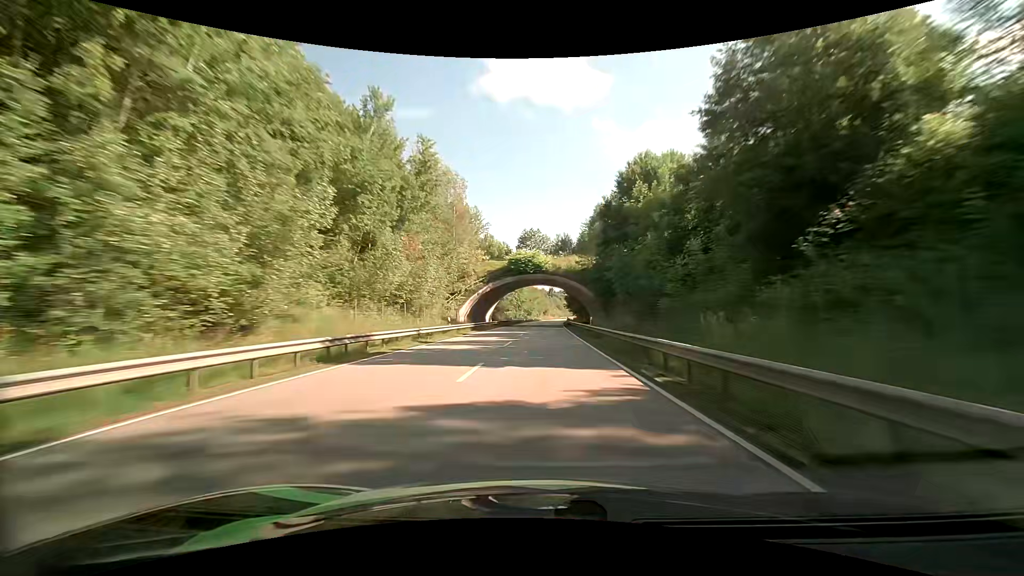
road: primary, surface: asphalt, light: Day
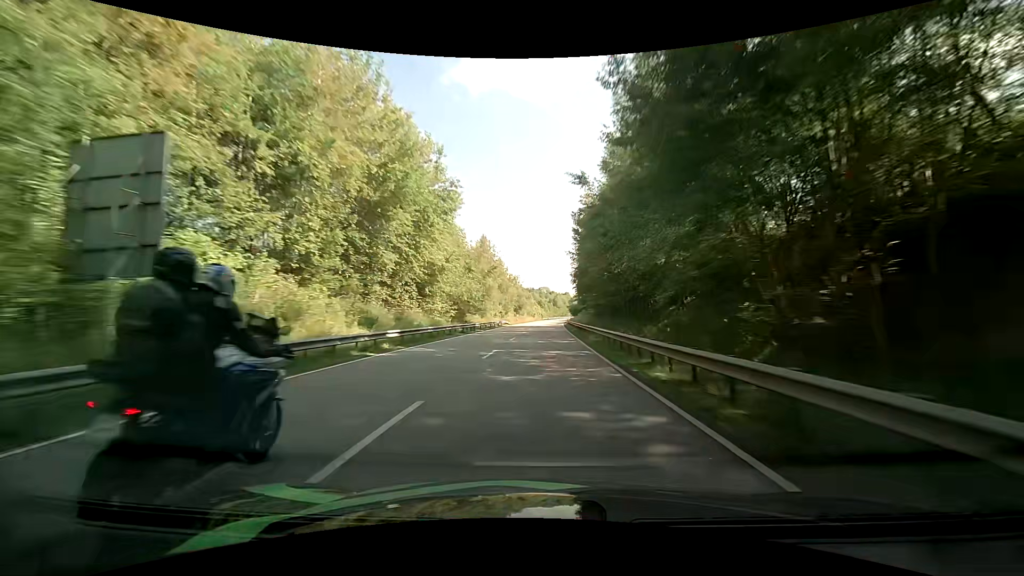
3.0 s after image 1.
(+2.7, +90.6) m; +2°
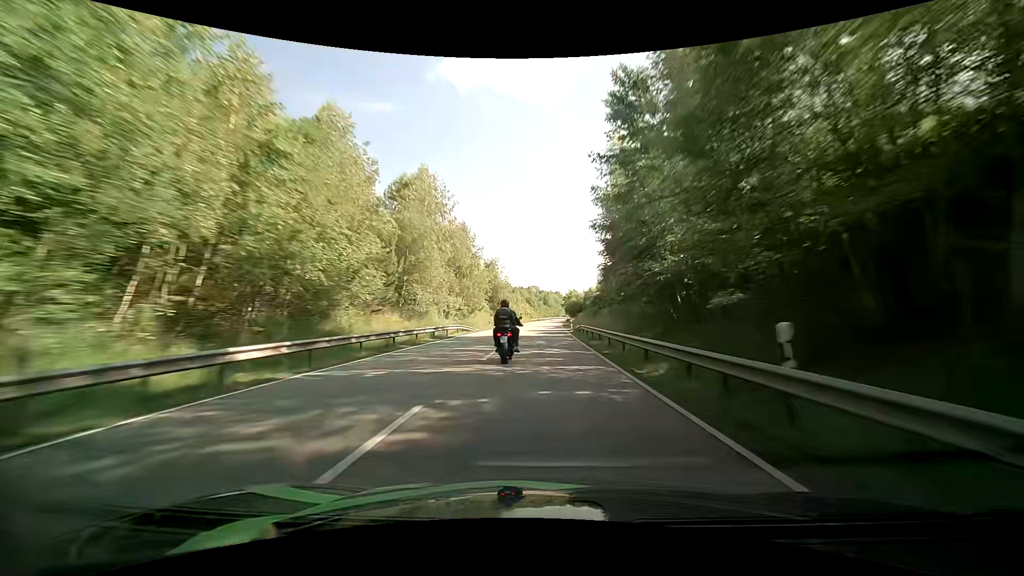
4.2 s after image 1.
(+0.7, +36.2) m; +2°
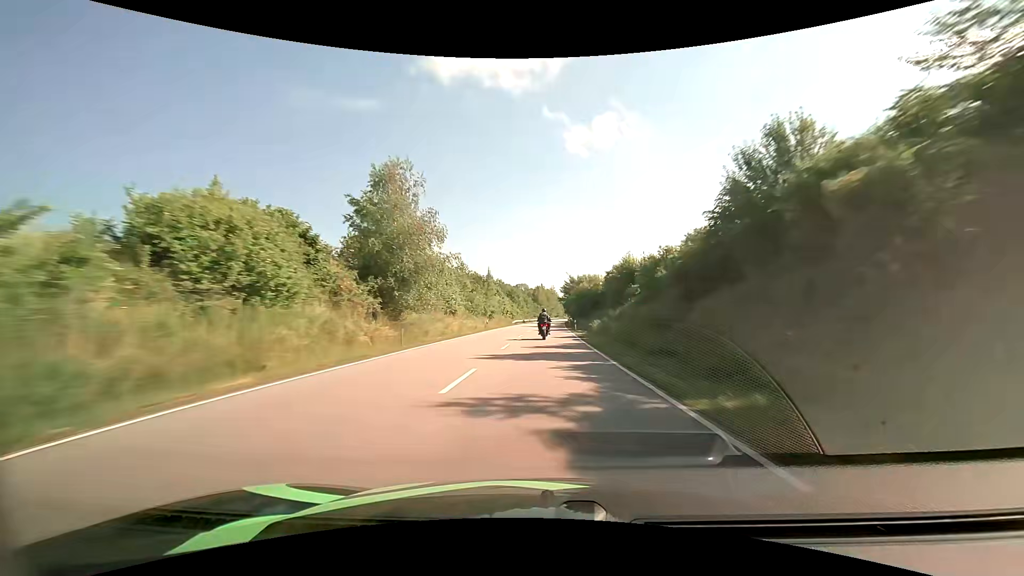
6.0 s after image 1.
(+0.8, +54.9) m; +1°
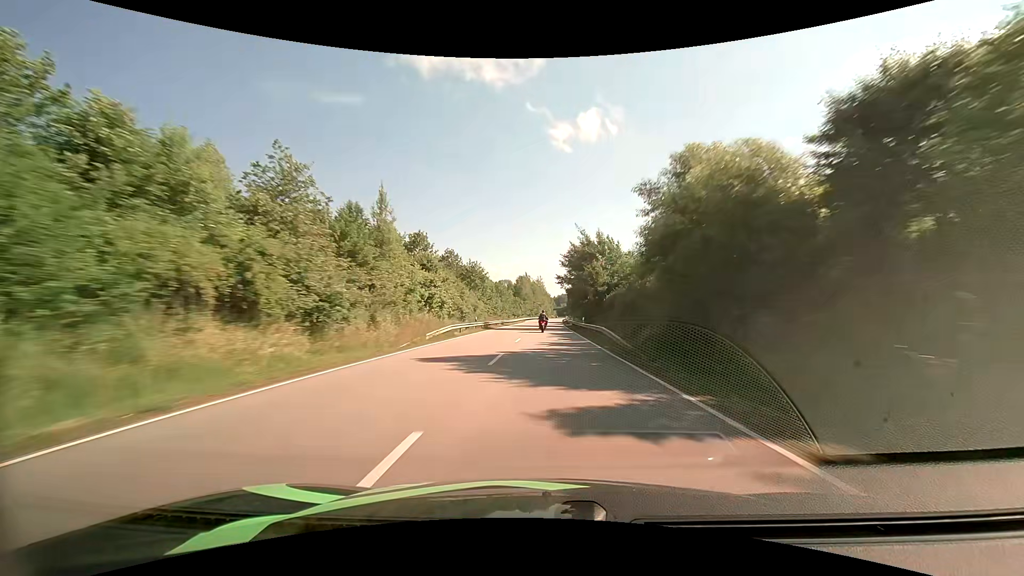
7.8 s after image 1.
(+0.6, +55.3) m; +2°
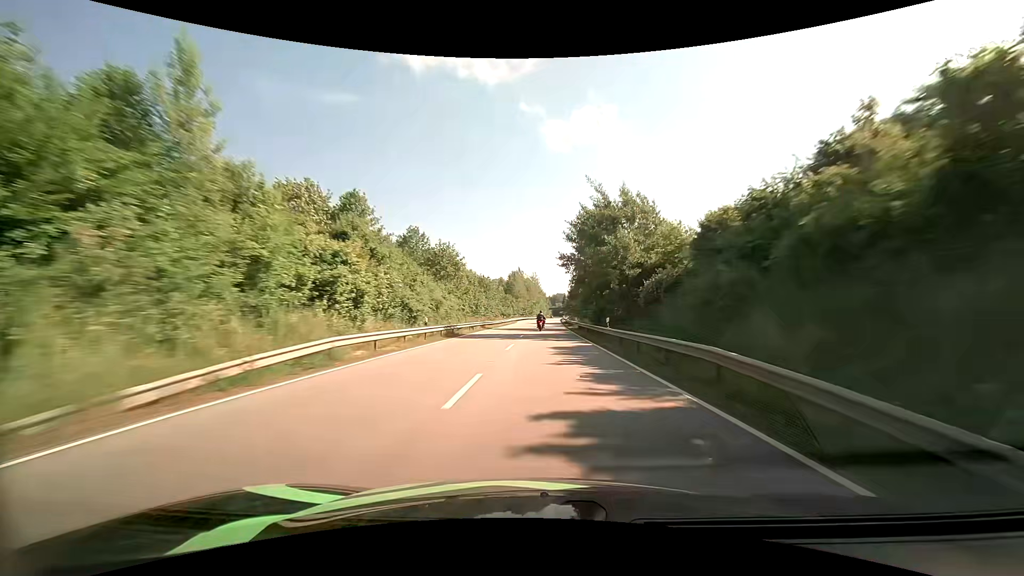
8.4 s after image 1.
(+0.1, +18.3) m; +1°
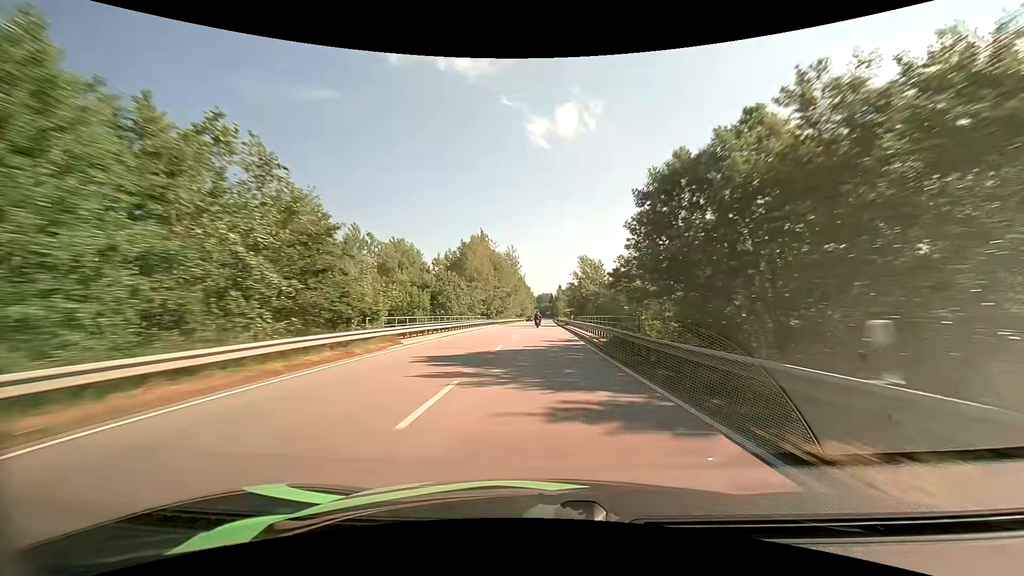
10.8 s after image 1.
(+1.3, +73.0) m; +2°
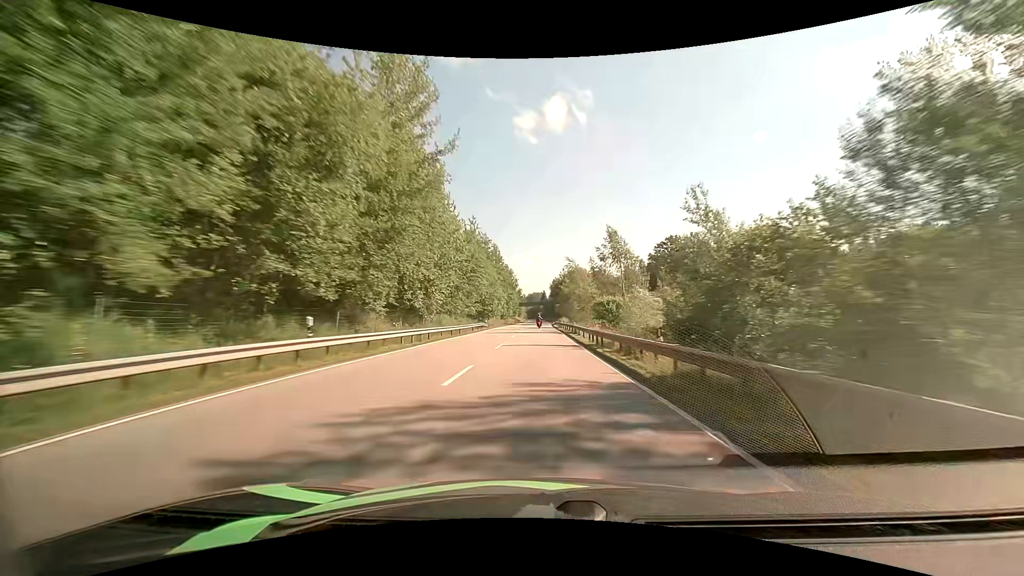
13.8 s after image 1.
(+1.0, +91.4) m; +1°
